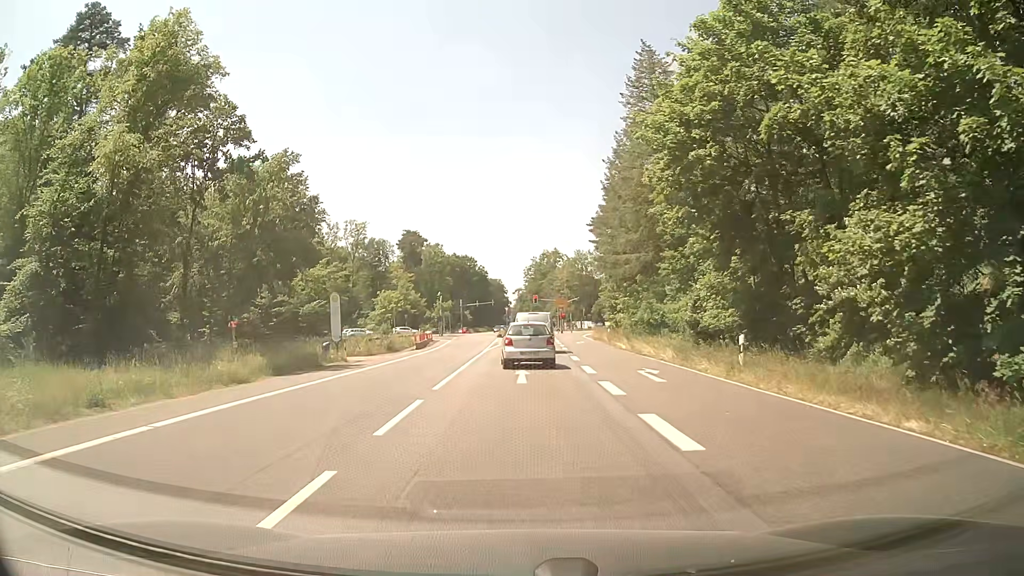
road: secondary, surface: asphalt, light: Day
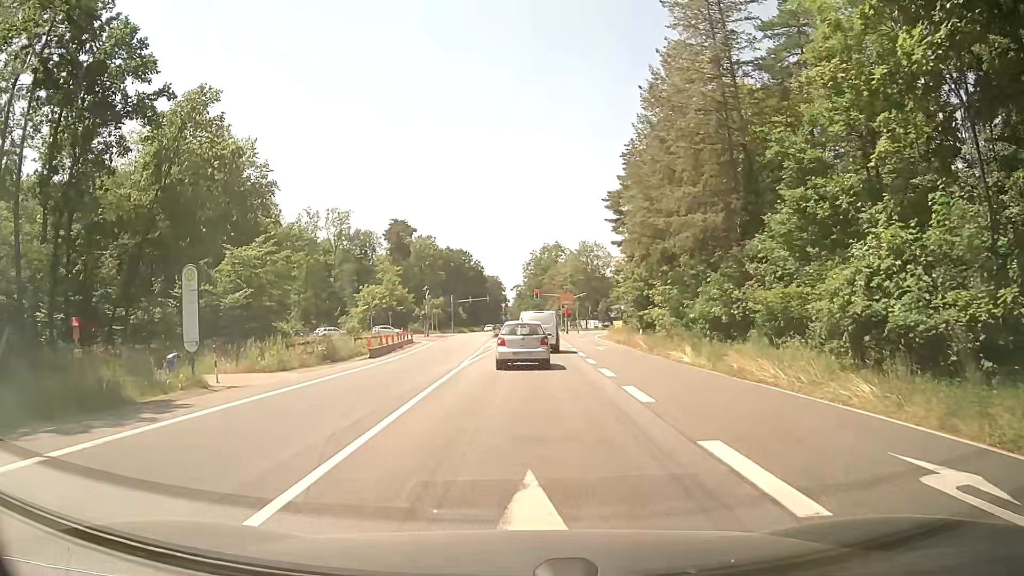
(0.0, +14.7) m; 0°
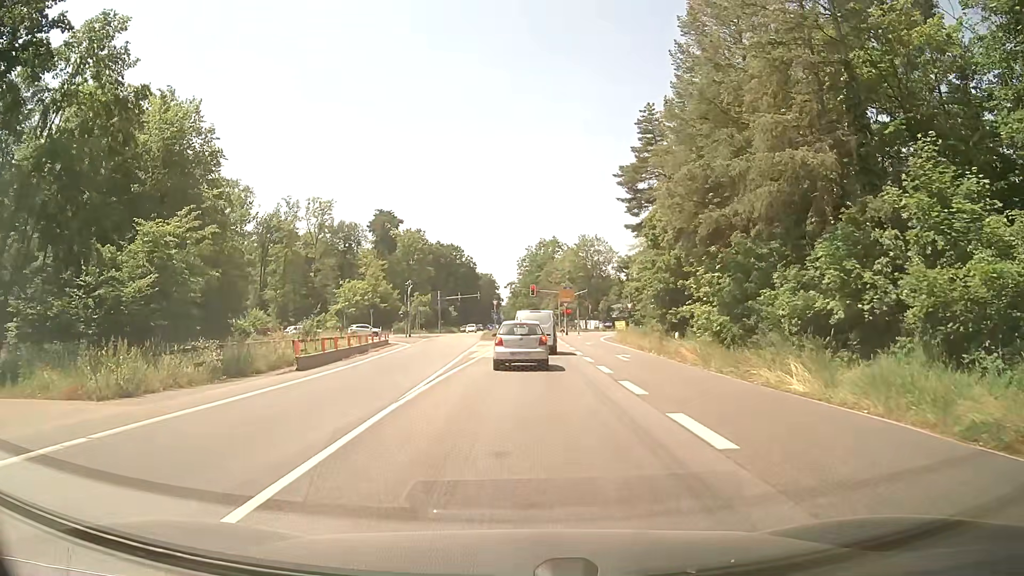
(+0.1, +10.4) m; +1°
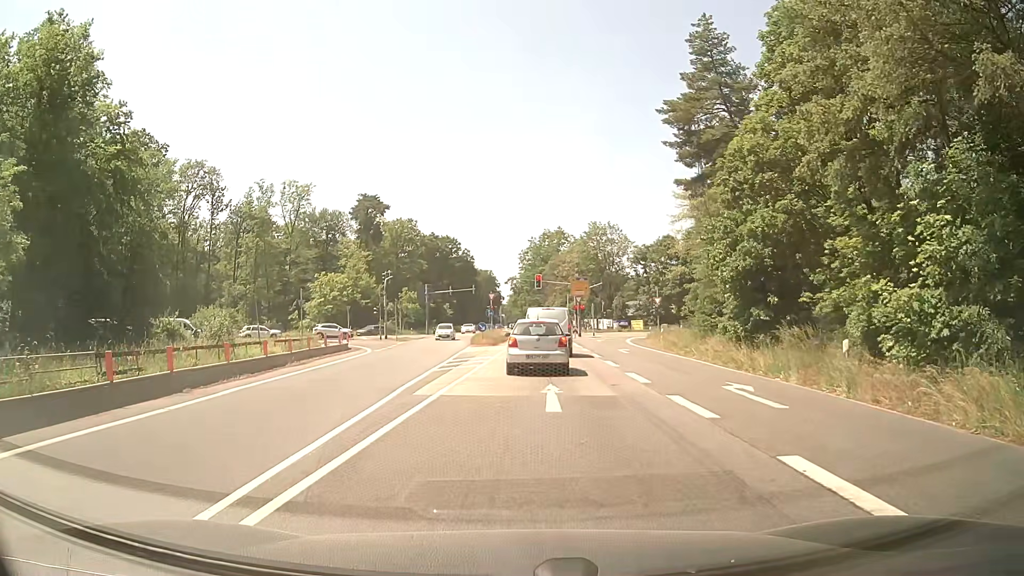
(0.0, +15.5) m; -1°
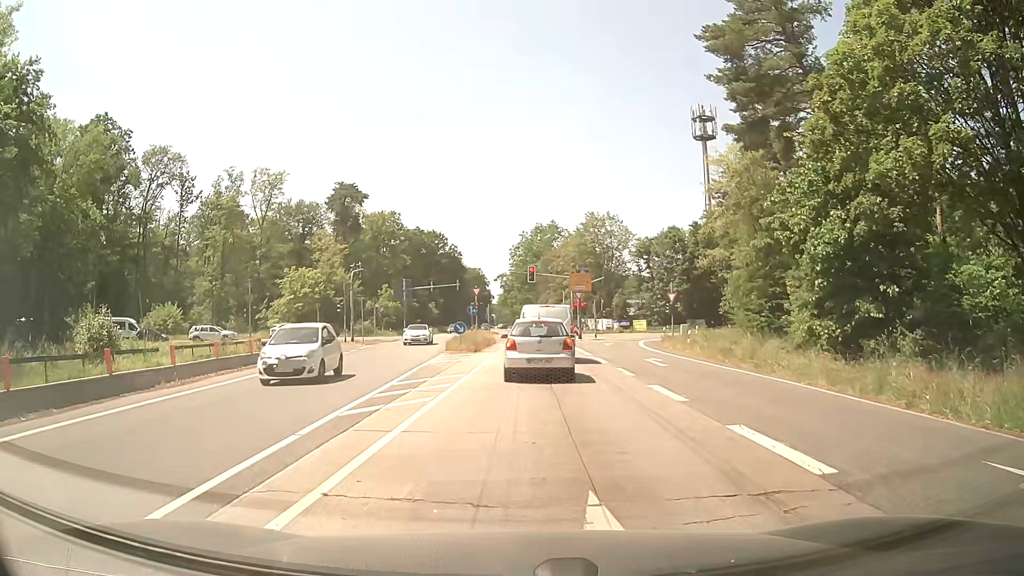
(+0.1, +9.8) m; +1°
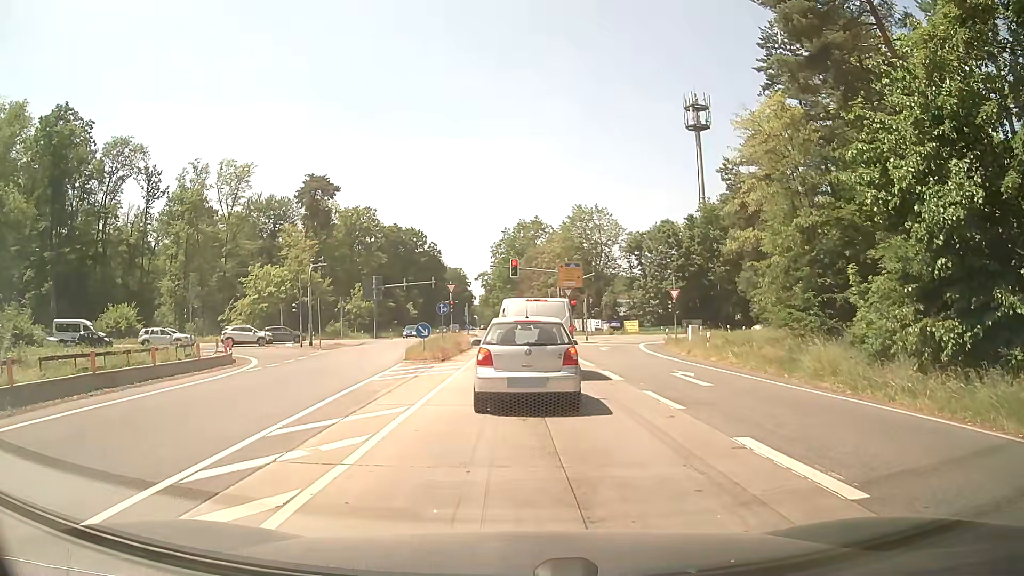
(+0.1, +6.9) m; +2°
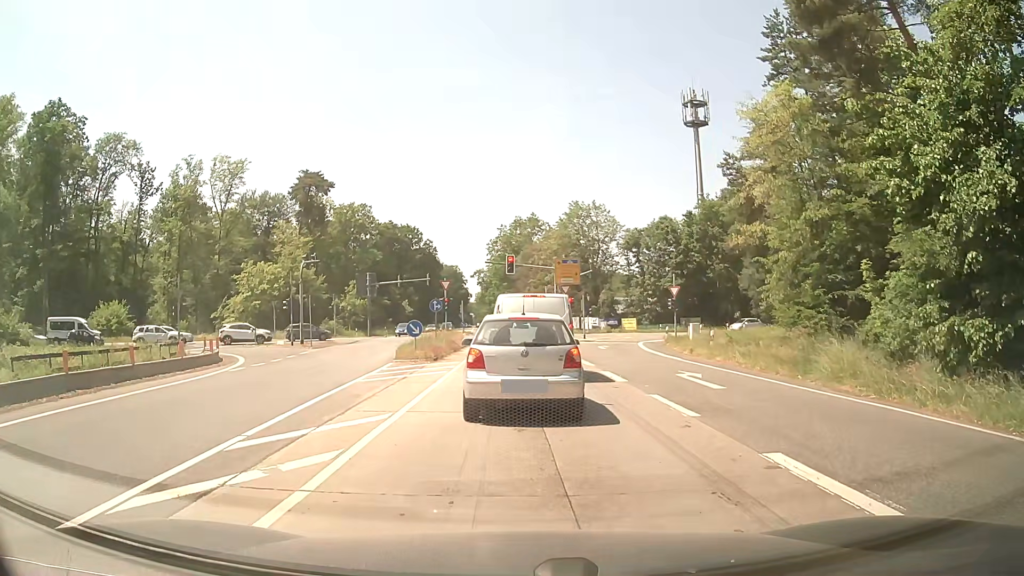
(0.0, +1.1) m; 0°
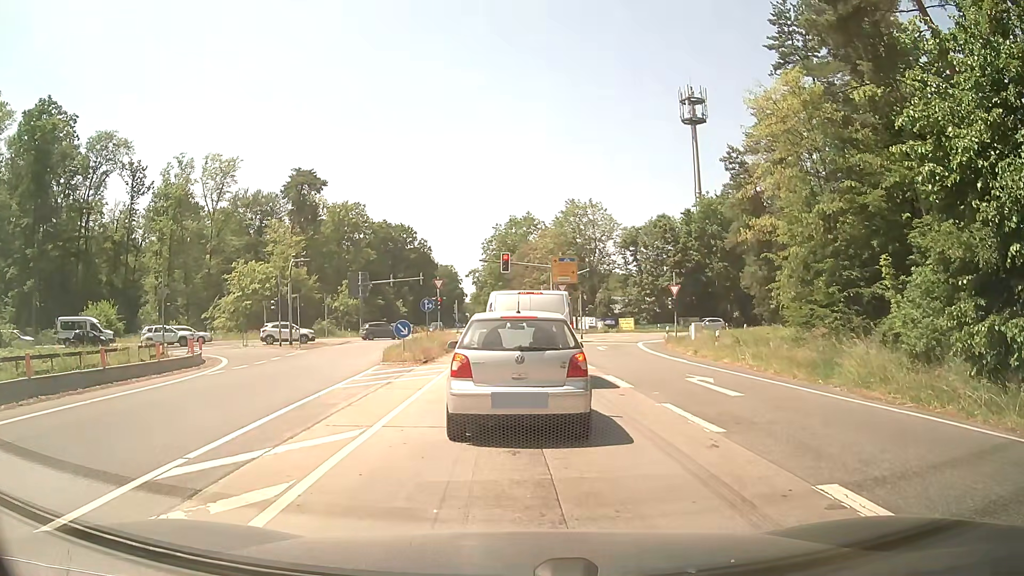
(0.0, +1.4) m; -1°
